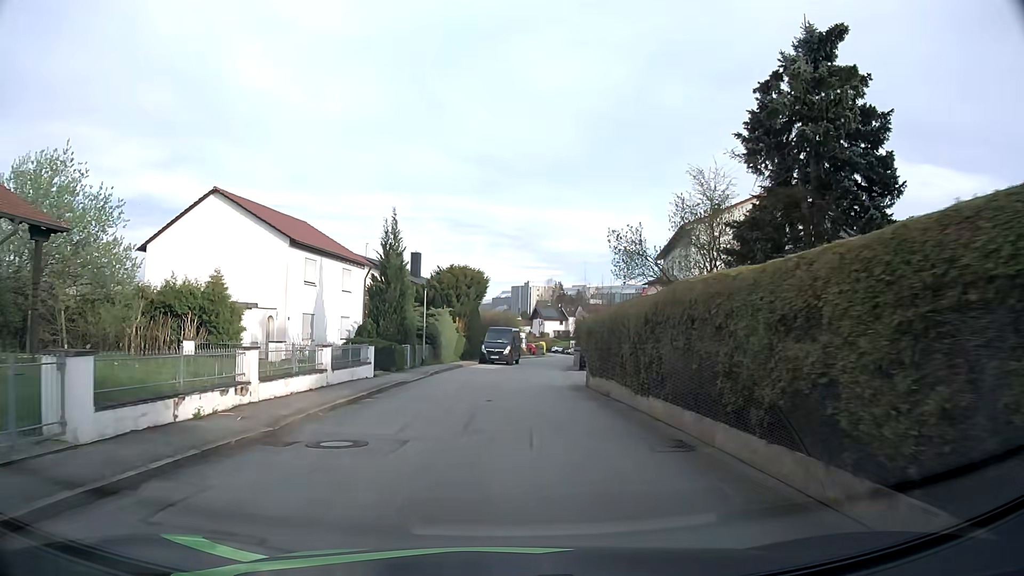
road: residential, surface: asphalt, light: Day
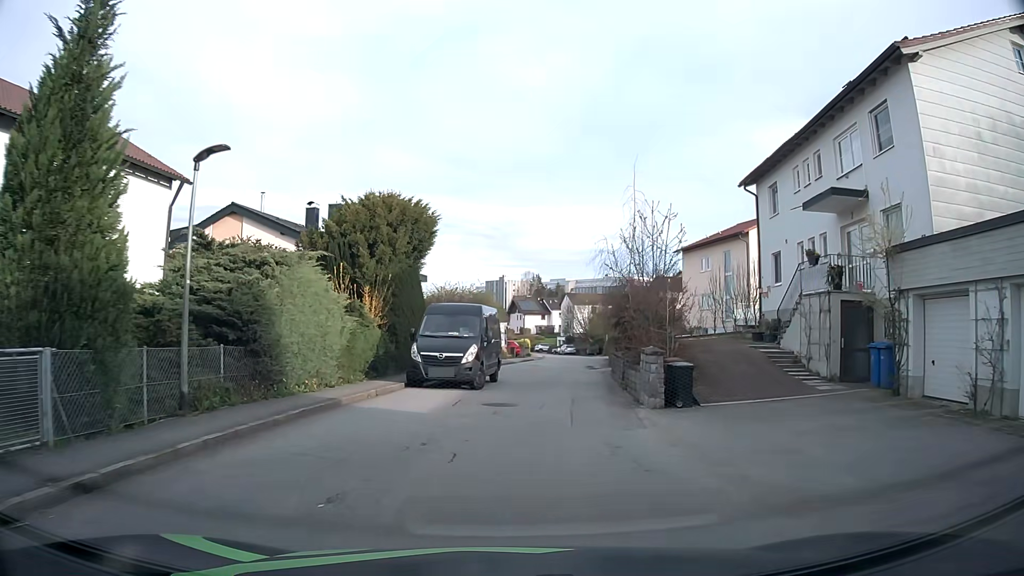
(+0.2, +24.9) m; +2°
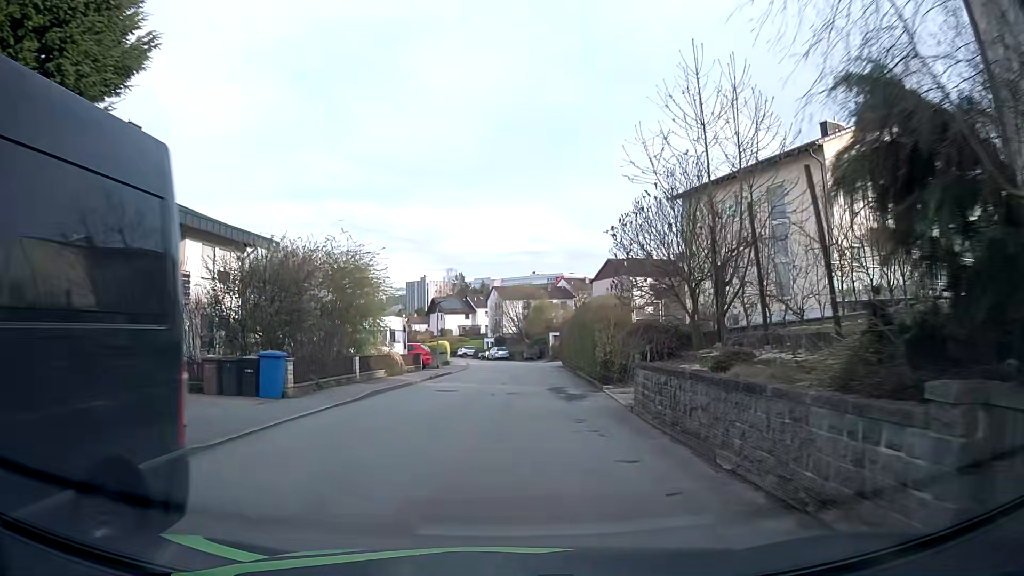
(+0.9, +19.8) m; +6°
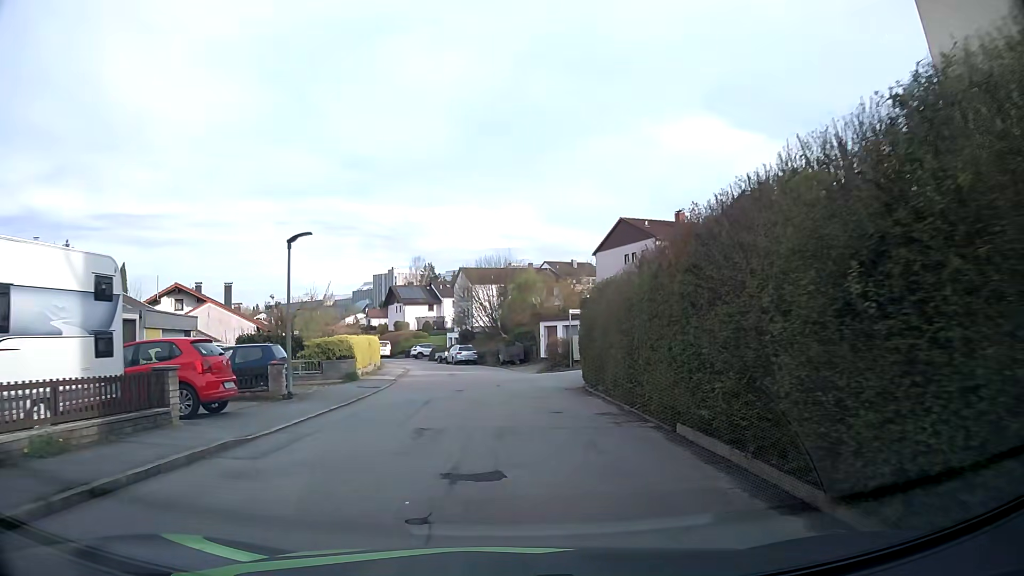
(+0.5, +23.6) m; +2°
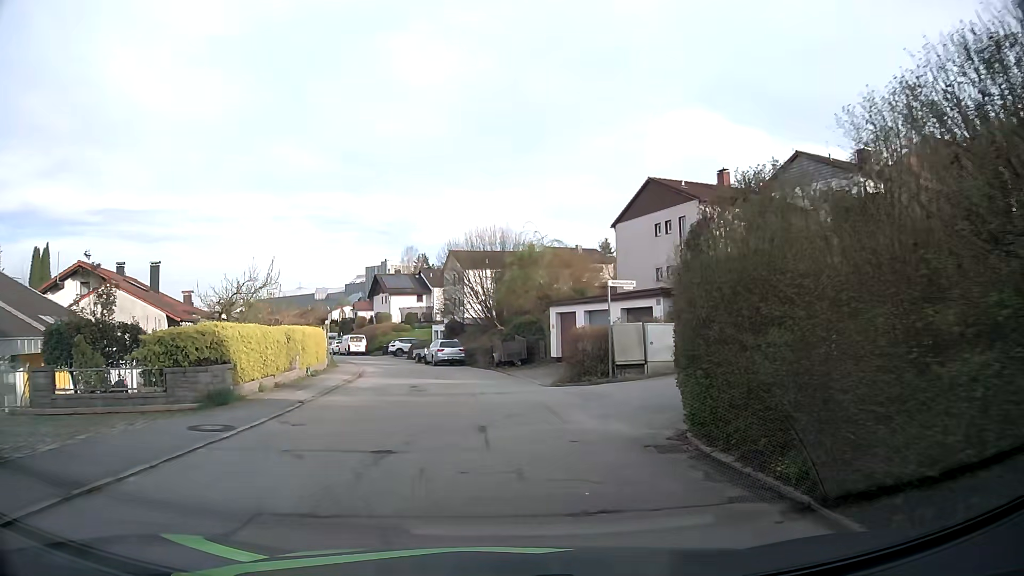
(+0.1, +11.7) m; -1°
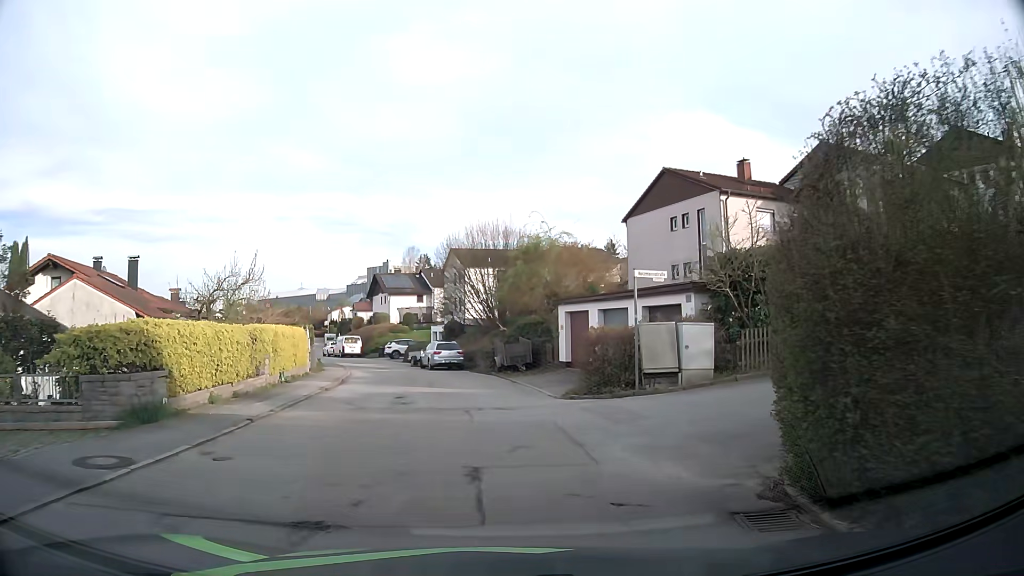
(+0.1, +3.1) m; +1°
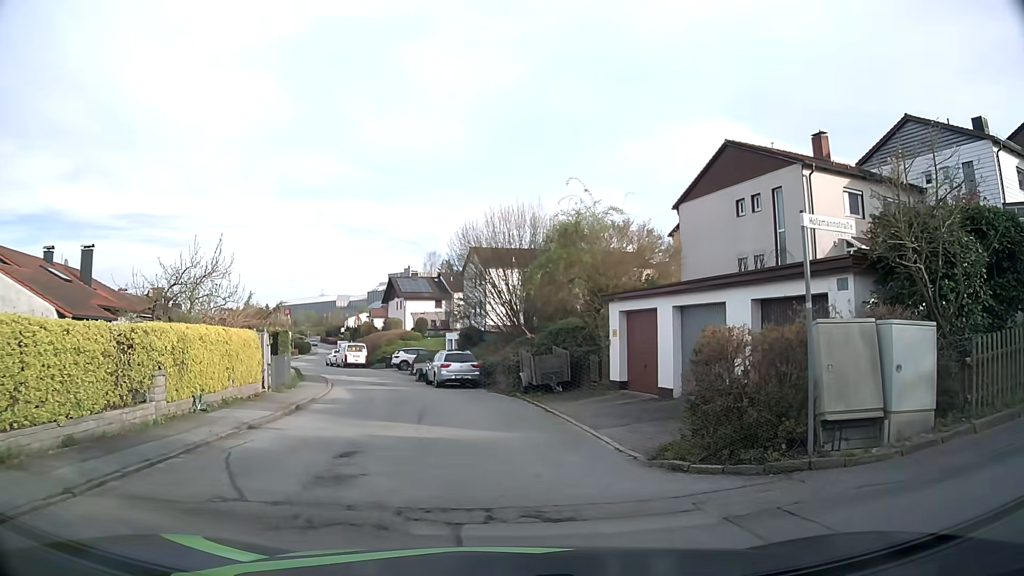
(-0.1, +7.5) m; -2°
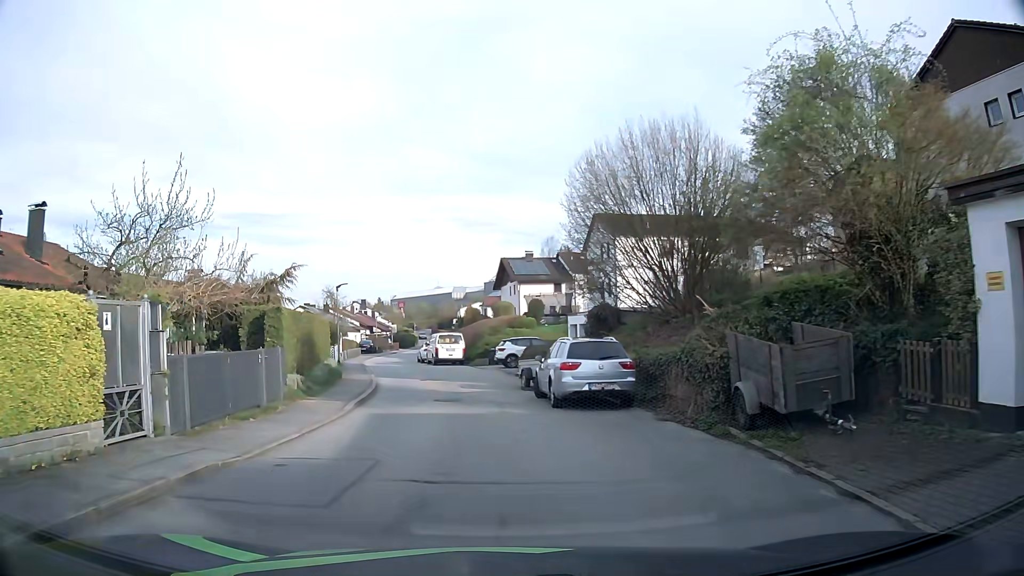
(-0.8, +12.8) m; -10°
(-1, +10) (-2, +20) (-4, +30) (-6, +39) (-8, +49) (-9, +59) (-9, +69) (-9, +79) (-9, +89) (-10, +99) m
